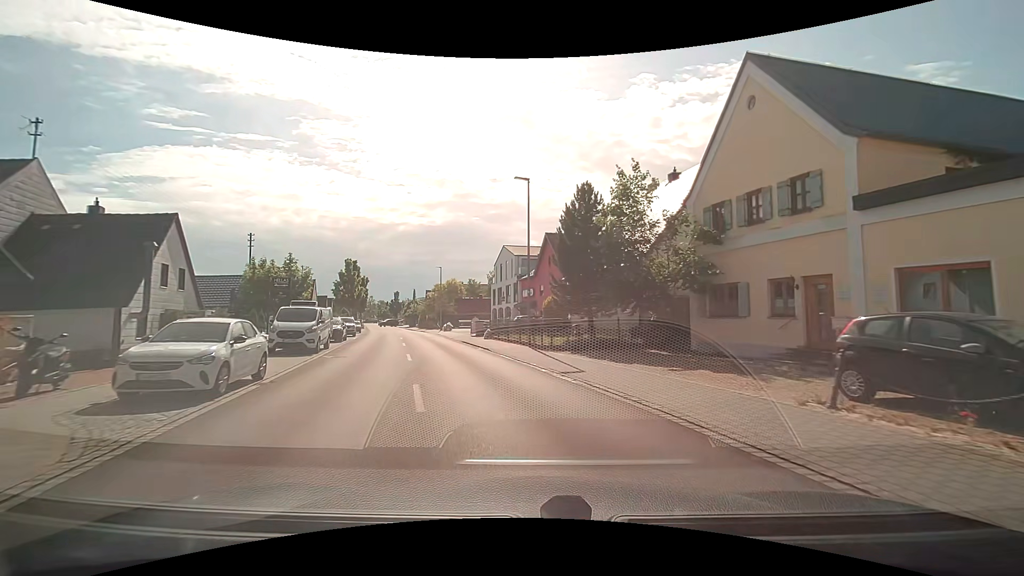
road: tertiary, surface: asphalt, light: Day
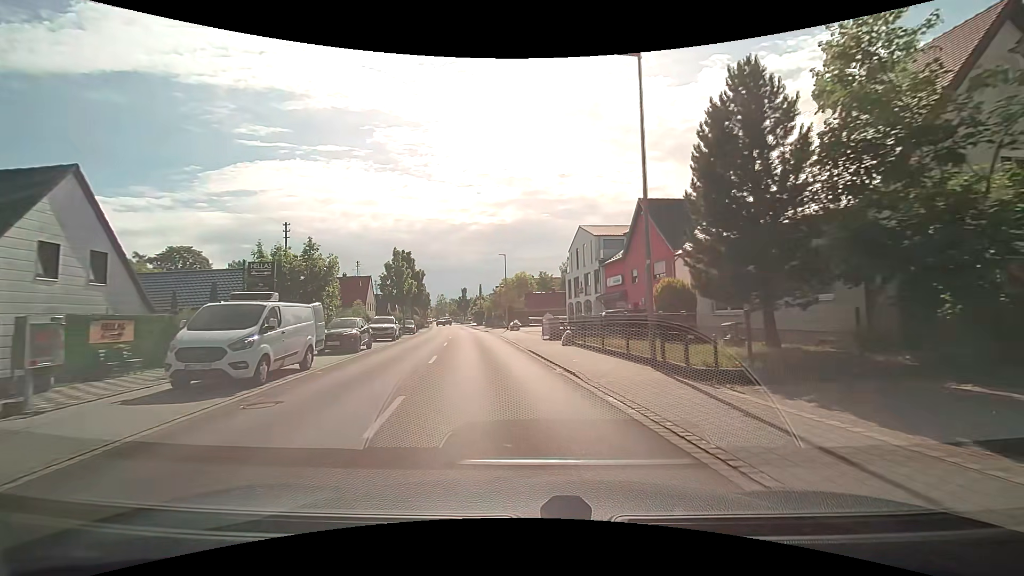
(-0.9, +10.6) m; -9°
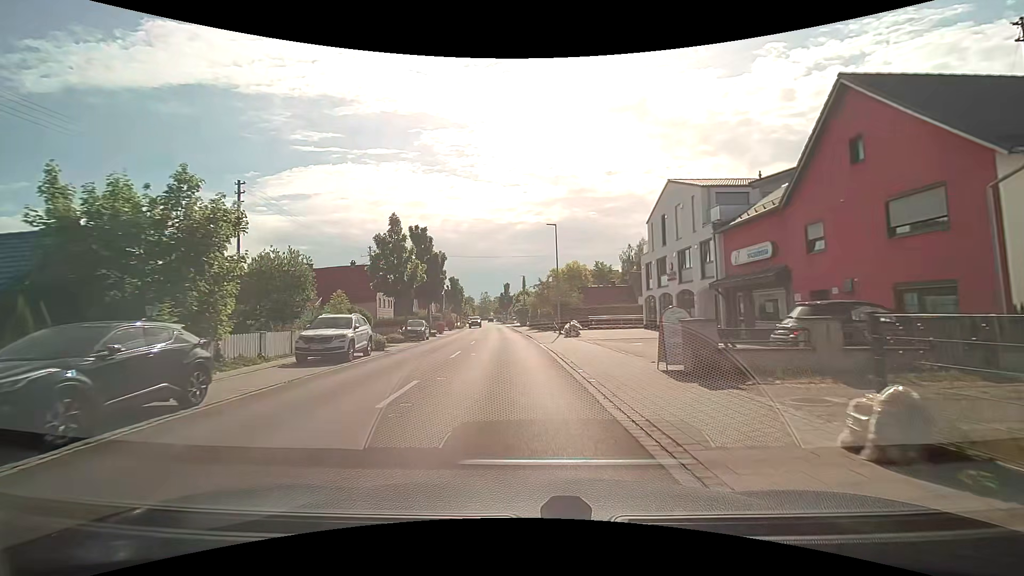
(-0.9, +16.4) m; -5°
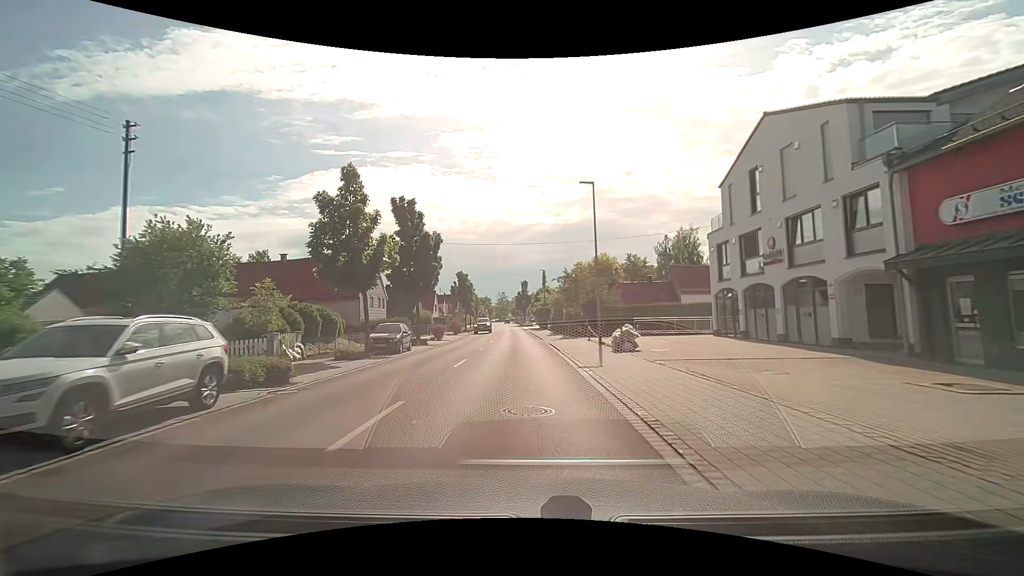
(-0.2, +11.4) m; -3°
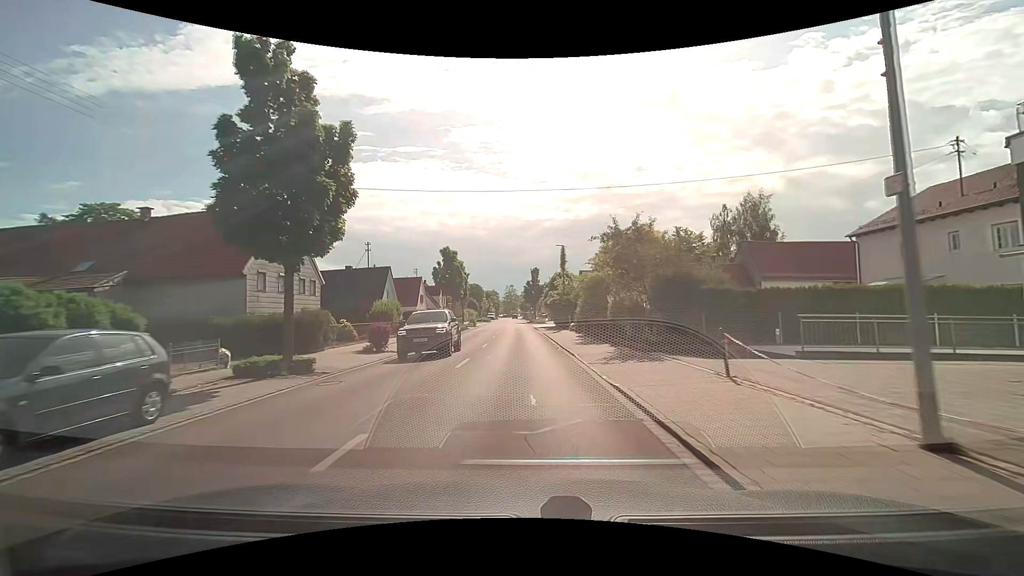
(0.0, +18.9) m; -1°
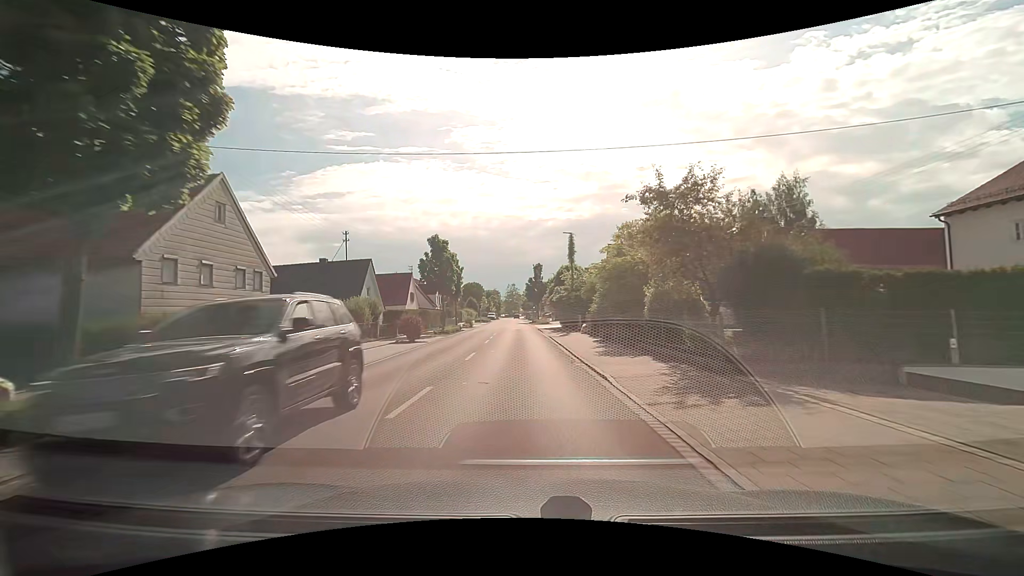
(0.0, +6.9) m; 0°
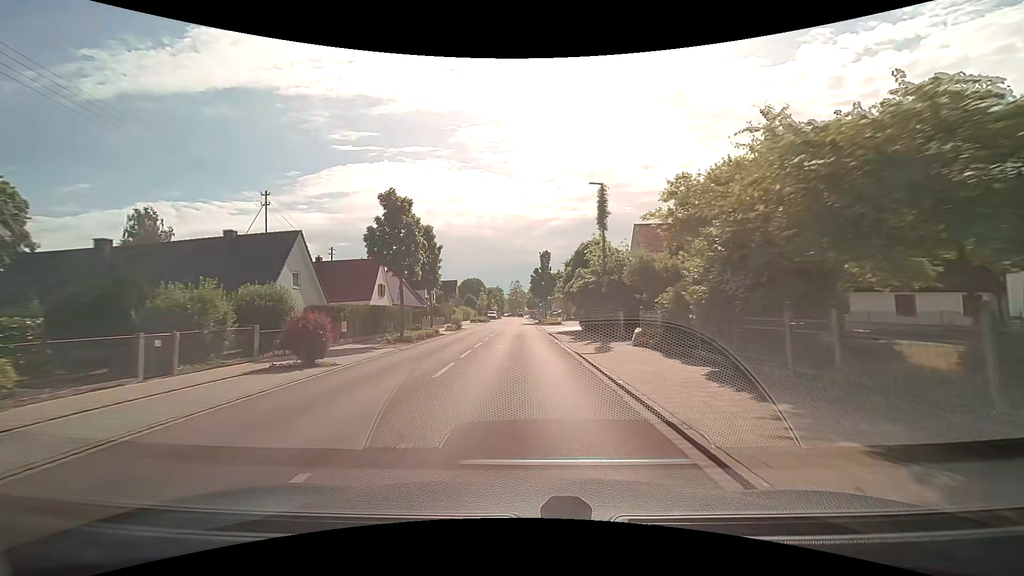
(-0.1, +14.5) m; 0°
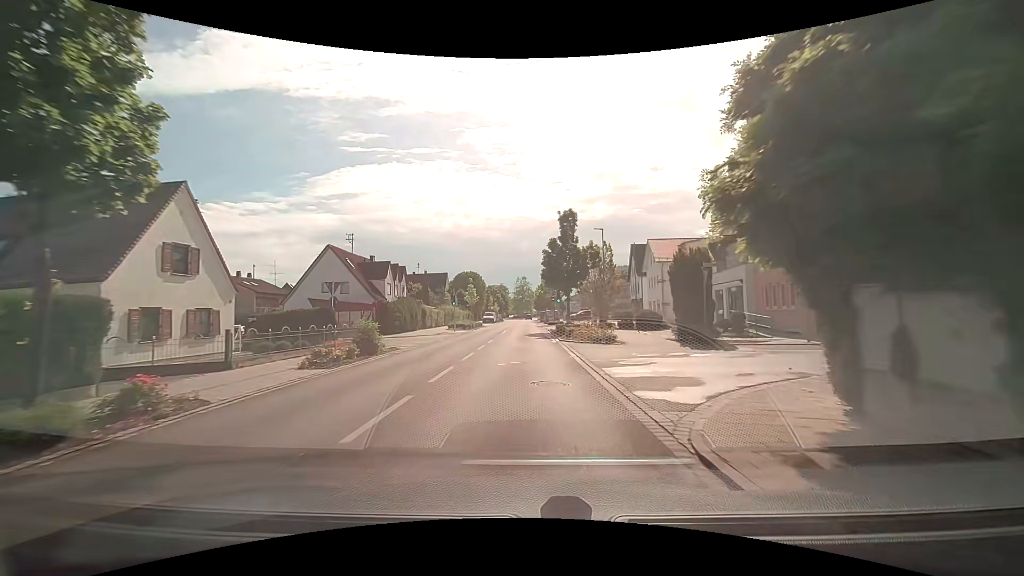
(-0.3, +27.4) m; -1°
(0, +10) (0, +20) (0, +30) (0, +40) (0, +50) (0, +60) (0, +70) (0, +80) (0, +90) (0, +100) m
